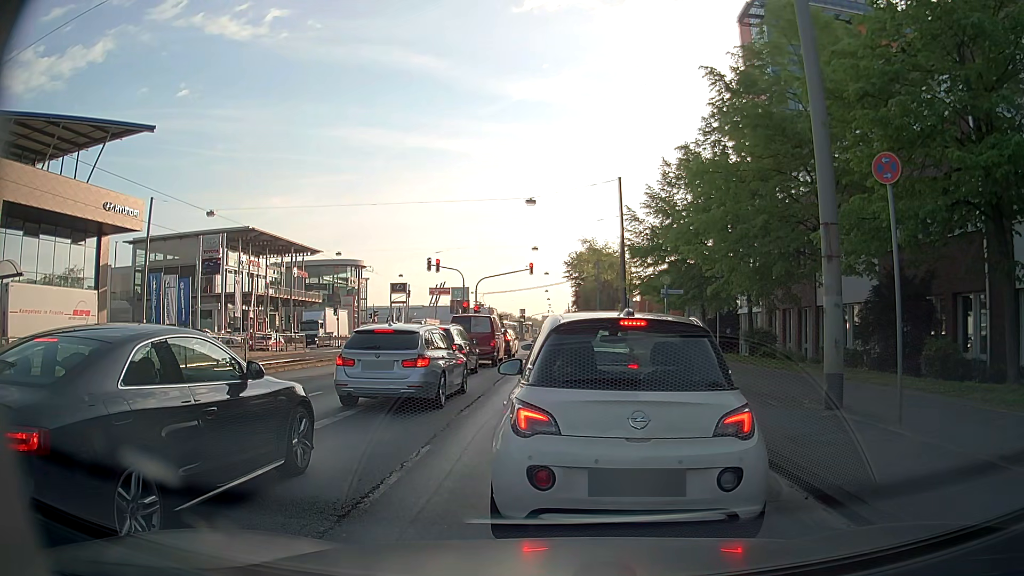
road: primary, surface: asphalt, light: Day
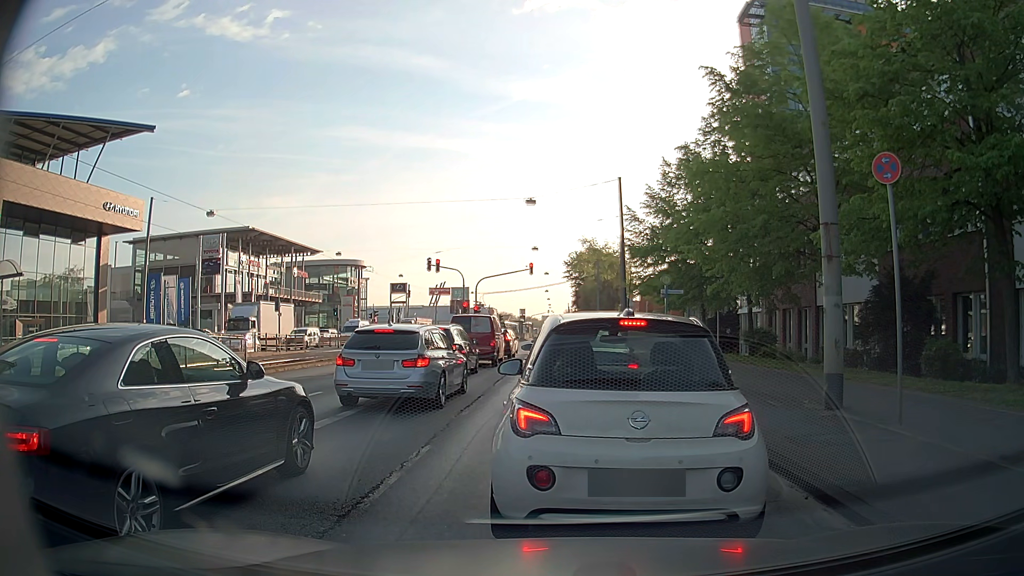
(0.0, 0.0) m; 0°
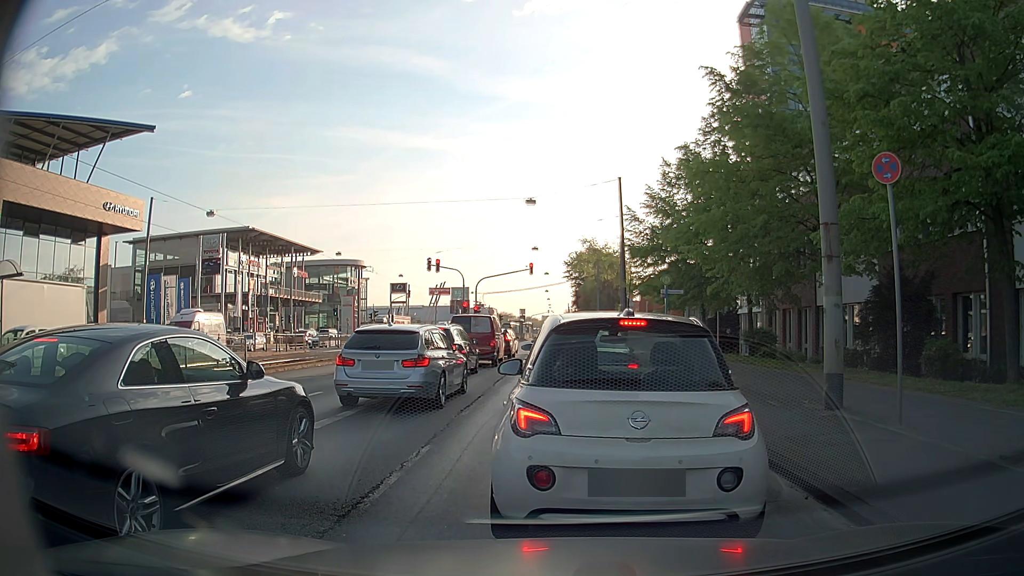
(0.0, 0.0) m; 0°
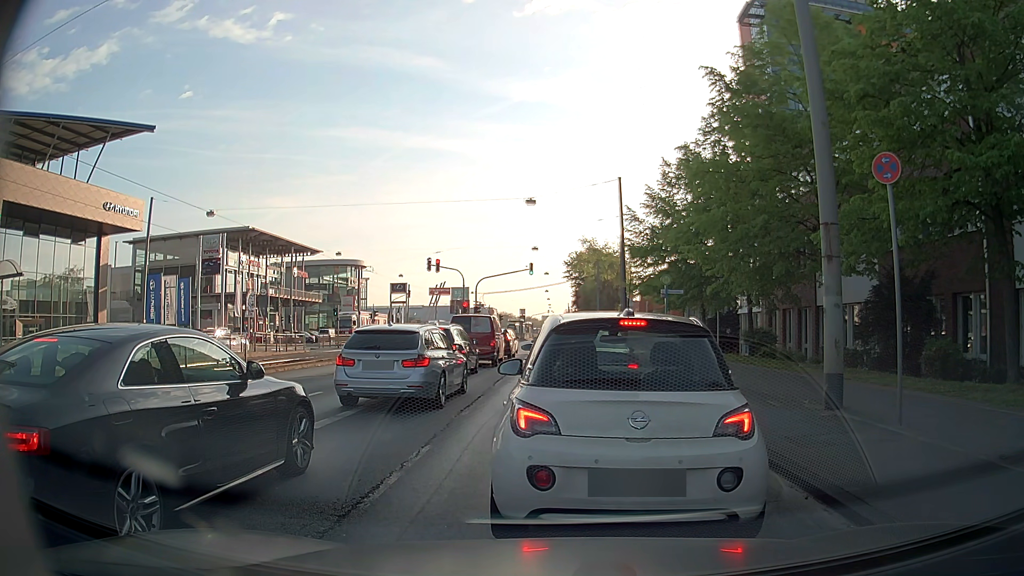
(0.0, 0.0) m; 0°
